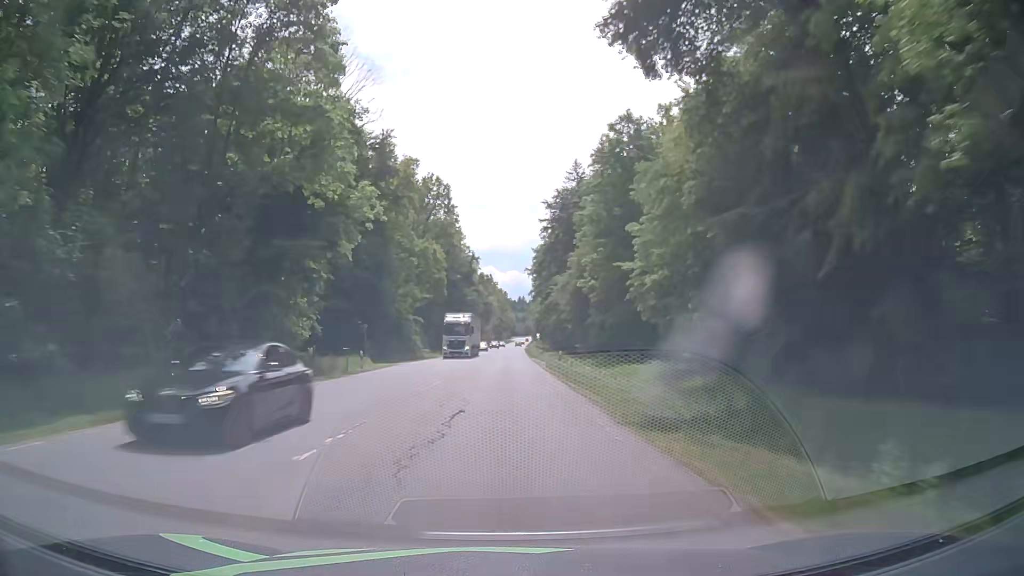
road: secondary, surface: asphalt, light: Day
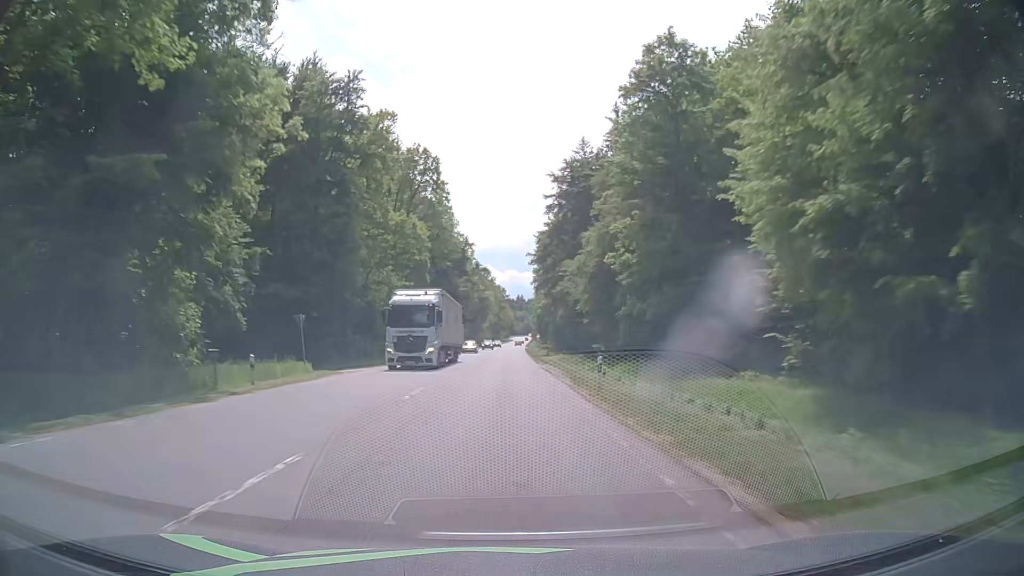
(0.0, +15.8) m; +1°
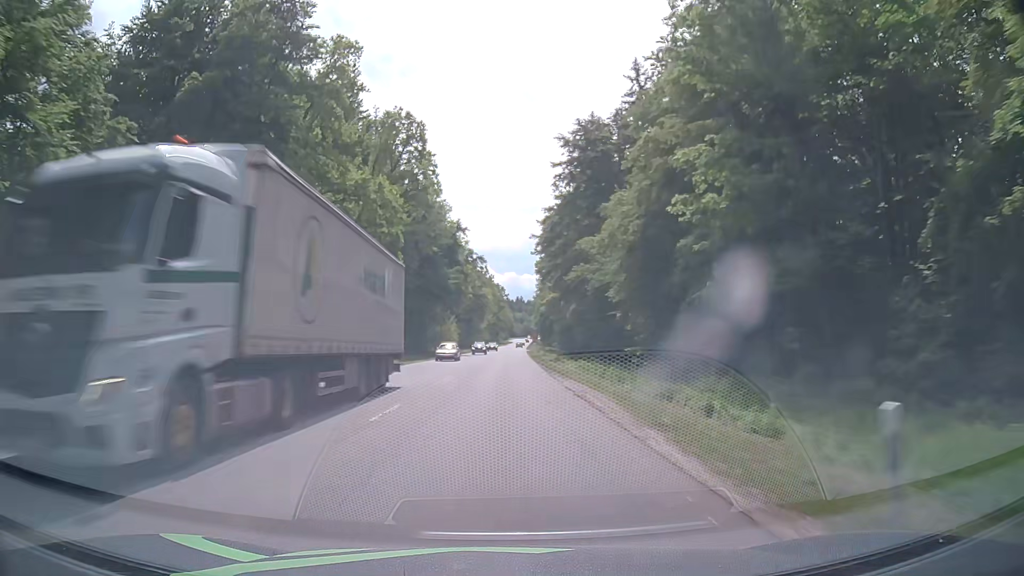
(-0.1, +15.8) m; 0°
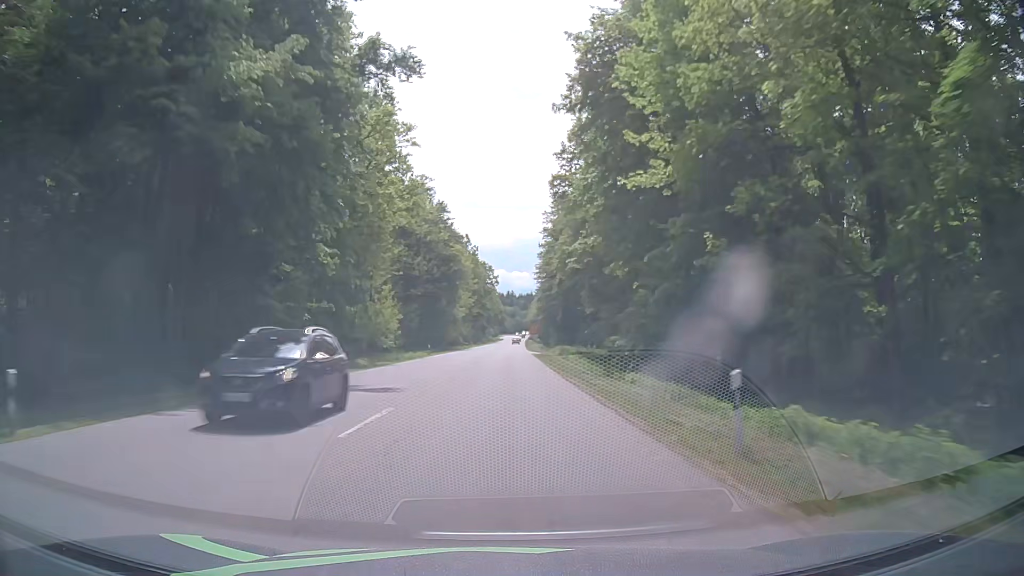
(+0.2, +62.2) m; +1°
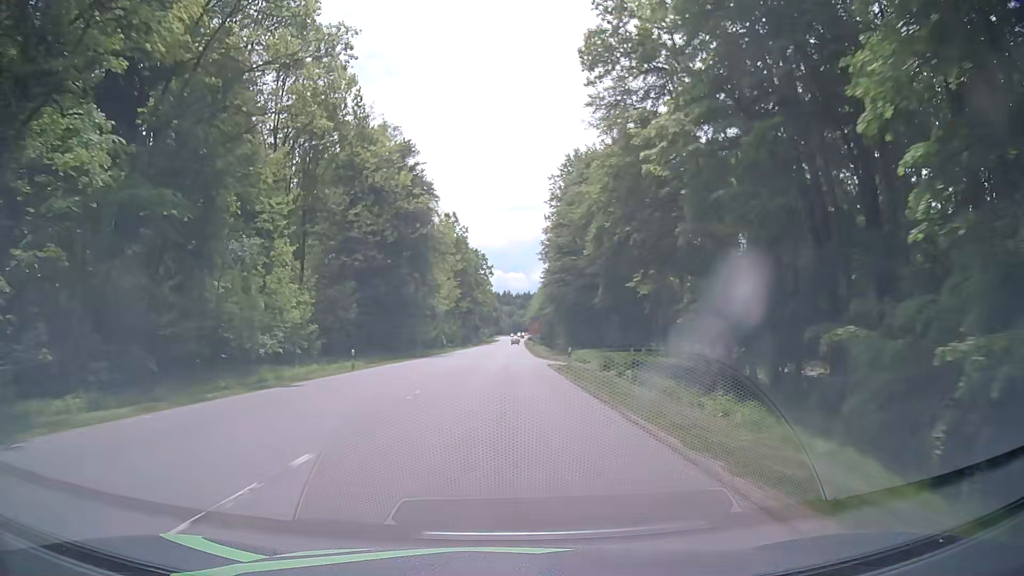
(-0.1, +29.7) m; 0°
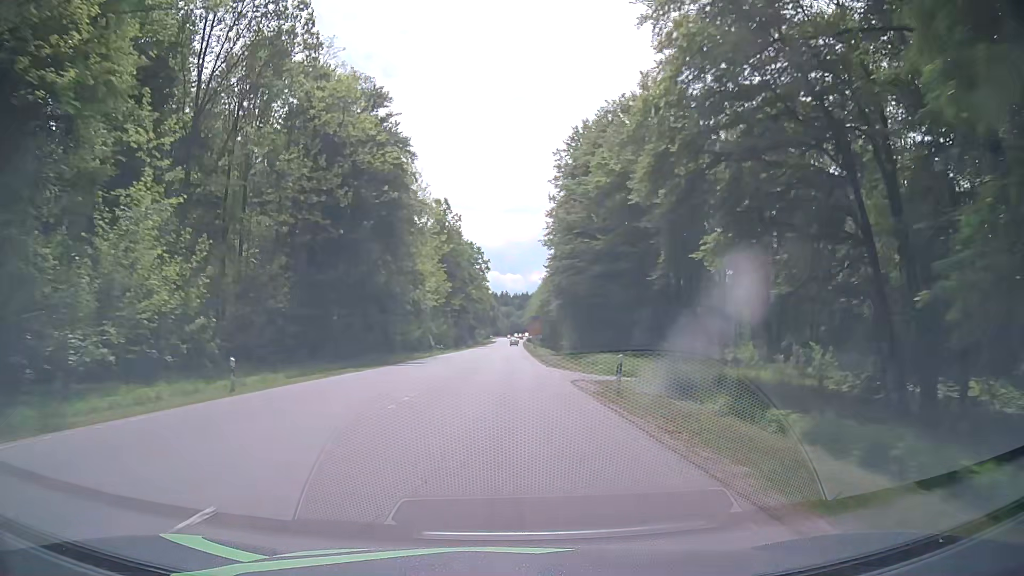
(+0.1, +14.5) m; 0°
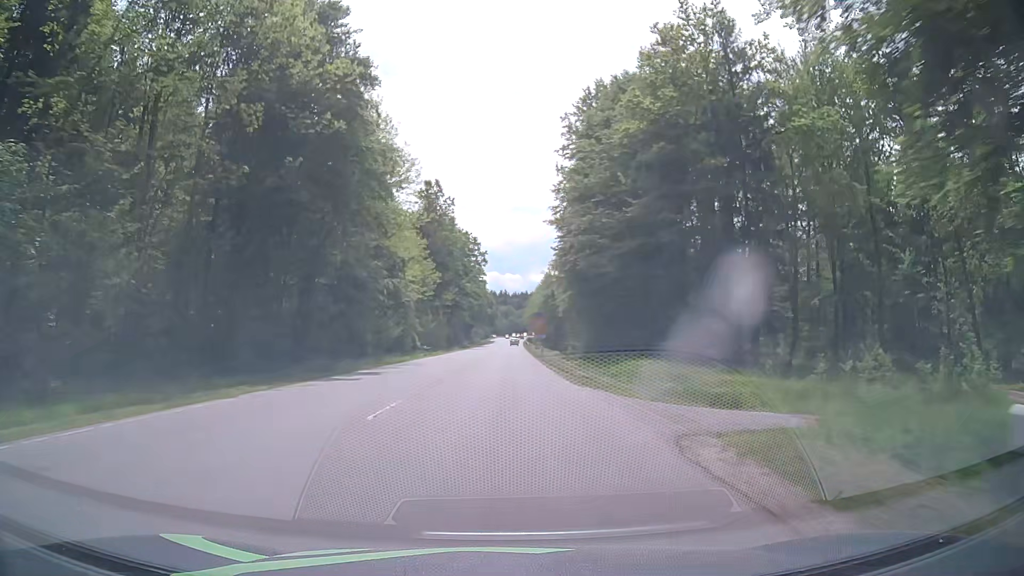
(0.0, +14.2) m; 0°
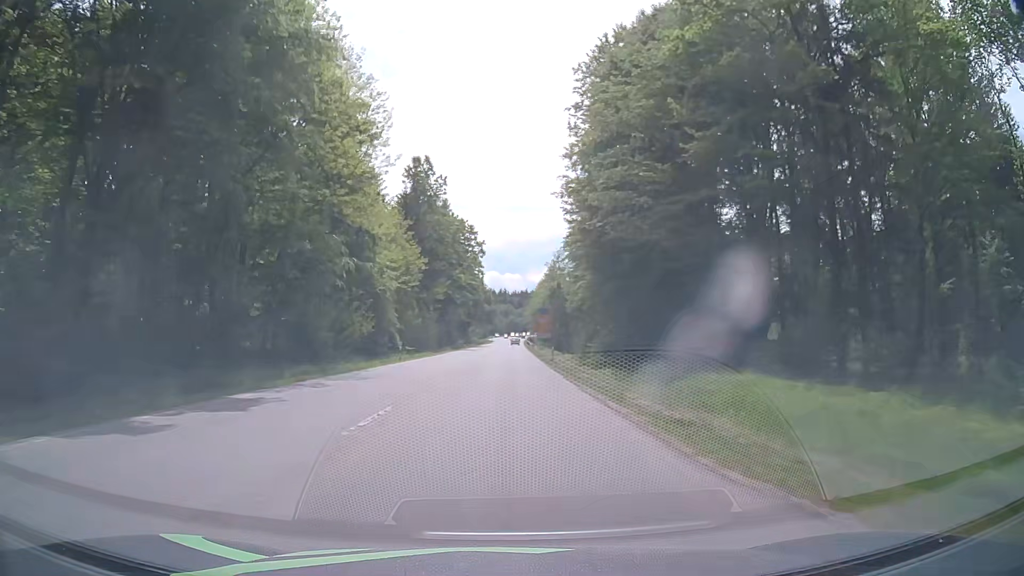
(0.0, +13.9) m; 0°
(0, +10) (0, +20) (0, +30) (0, +40) (0, +50) (0, +60) (0, +70) (0, +80) (0, +90) (0, +100) m
